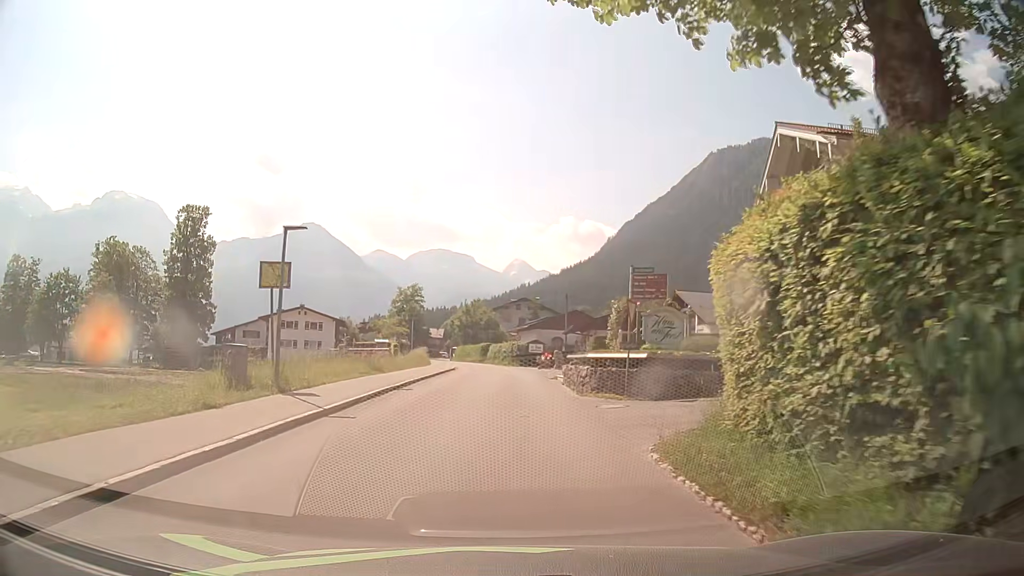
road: tertiary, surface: asphalt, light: Day
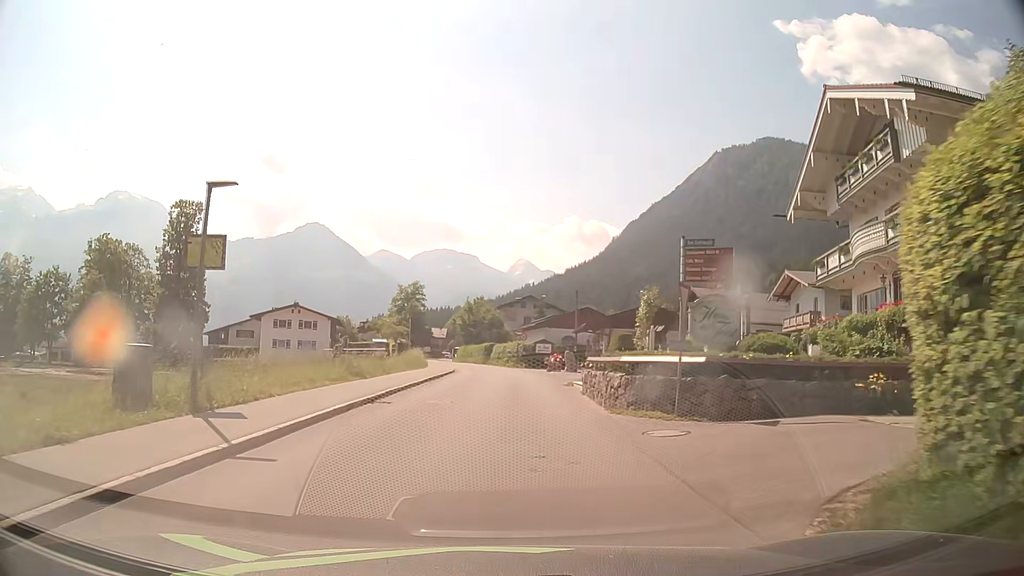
(-0.1, +4.7) m; -1°
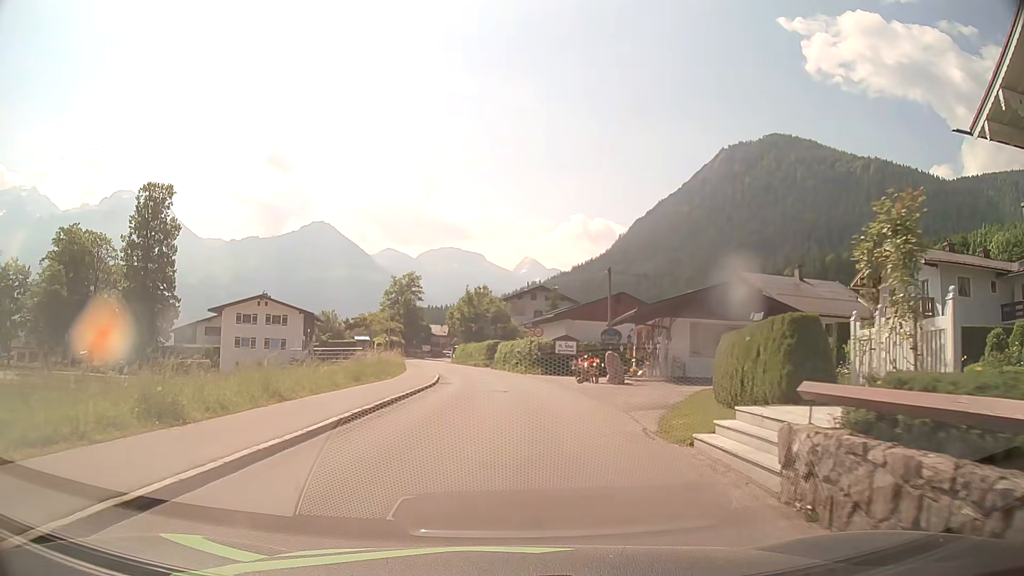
(-0.1, +14.1) m; -1°
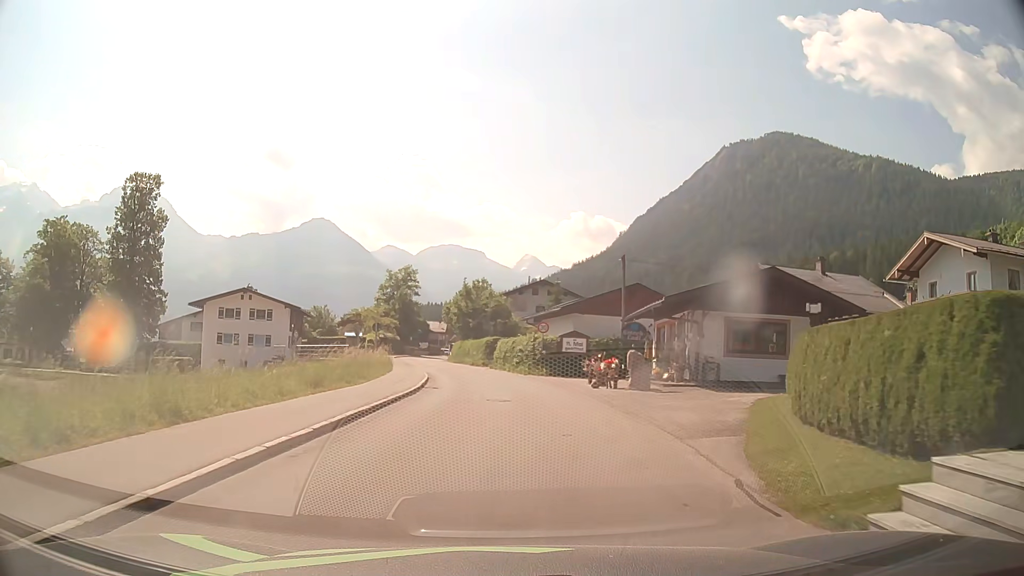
(+0.1, +4.7) m; +1°
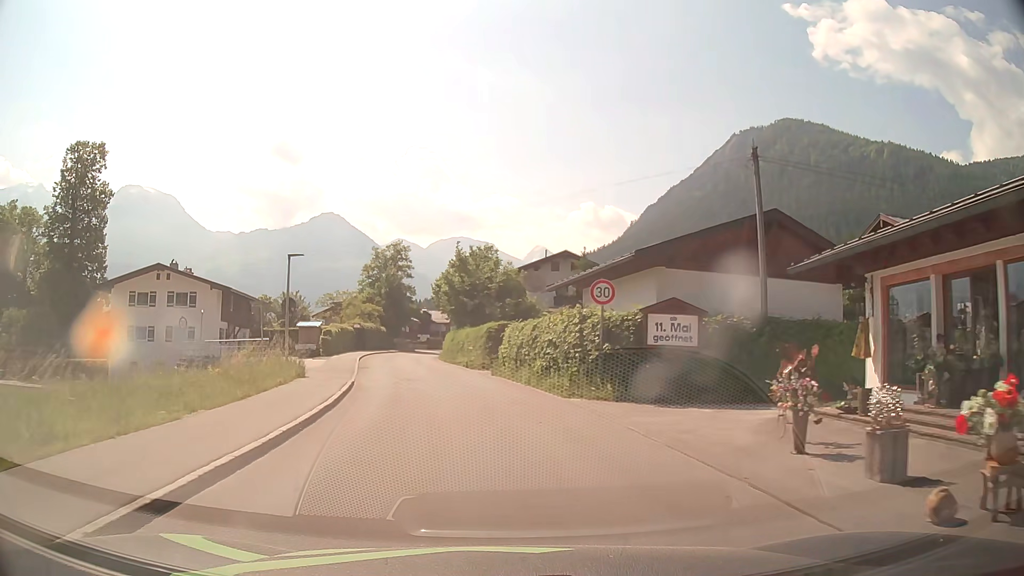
(+0.1, +18.9) m; 0°
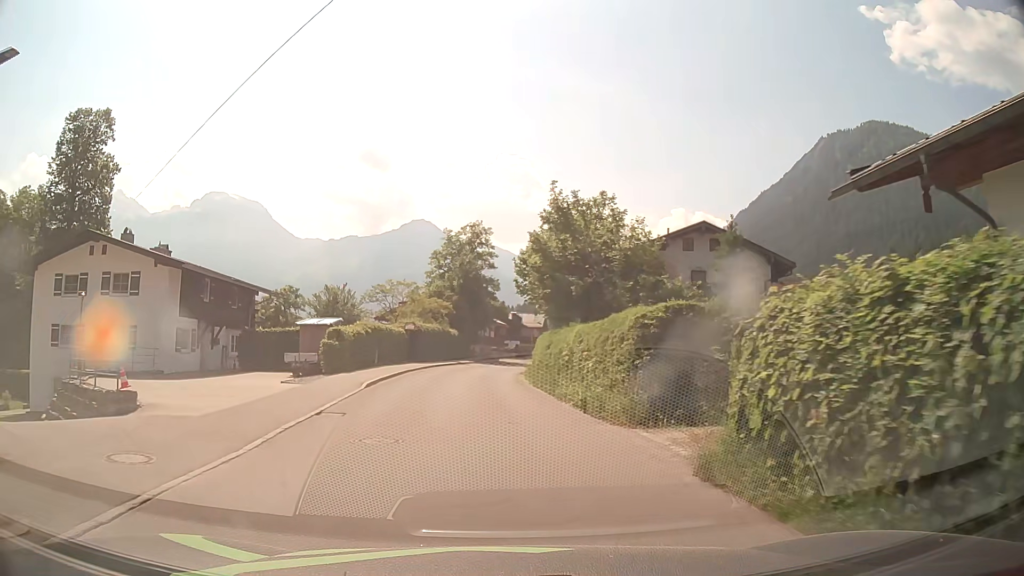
(-1.4, +18.8) m; -8°
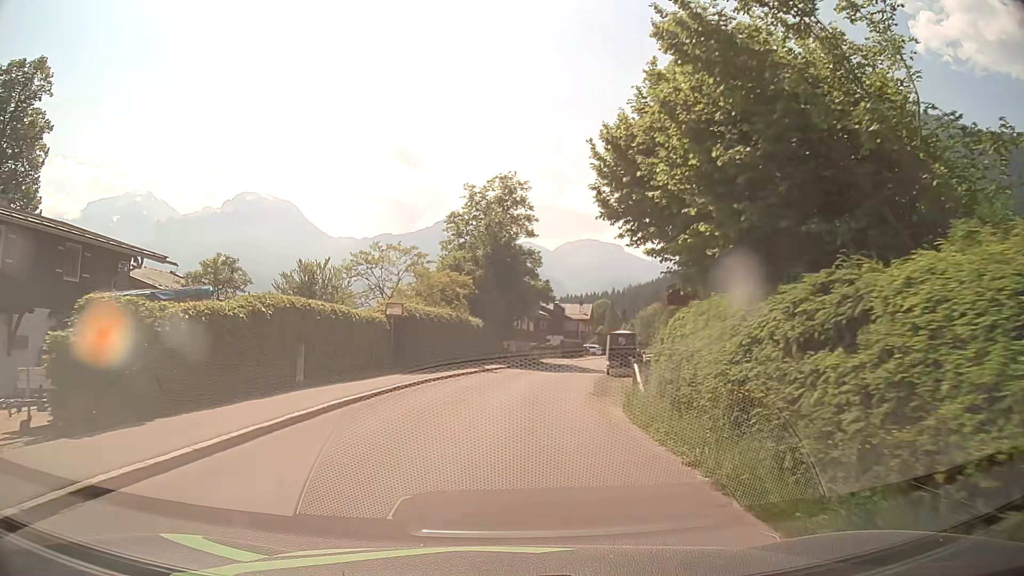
(-0.5, +18.7) m; -3°
